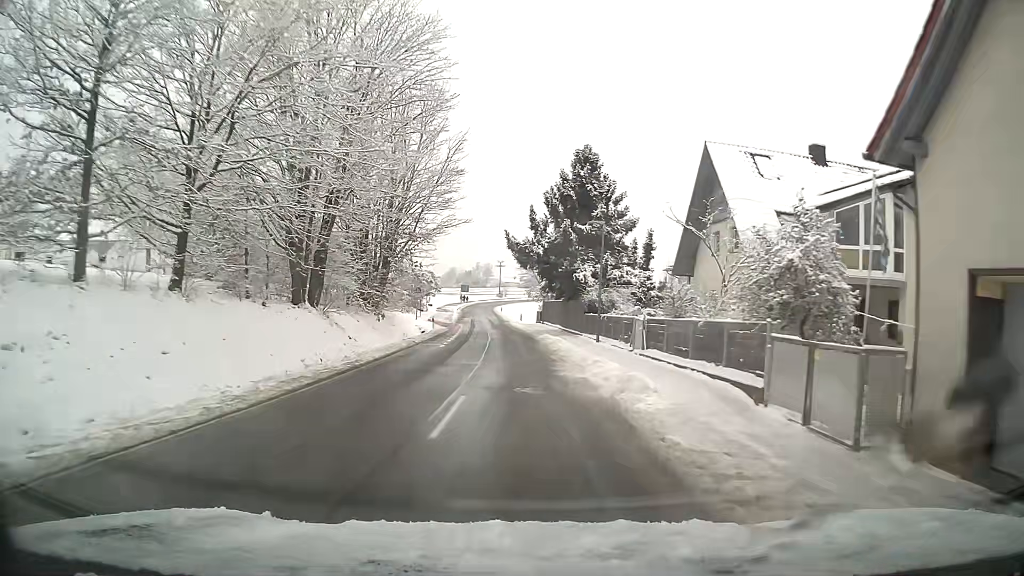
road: tertiary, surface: asphalt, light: Day
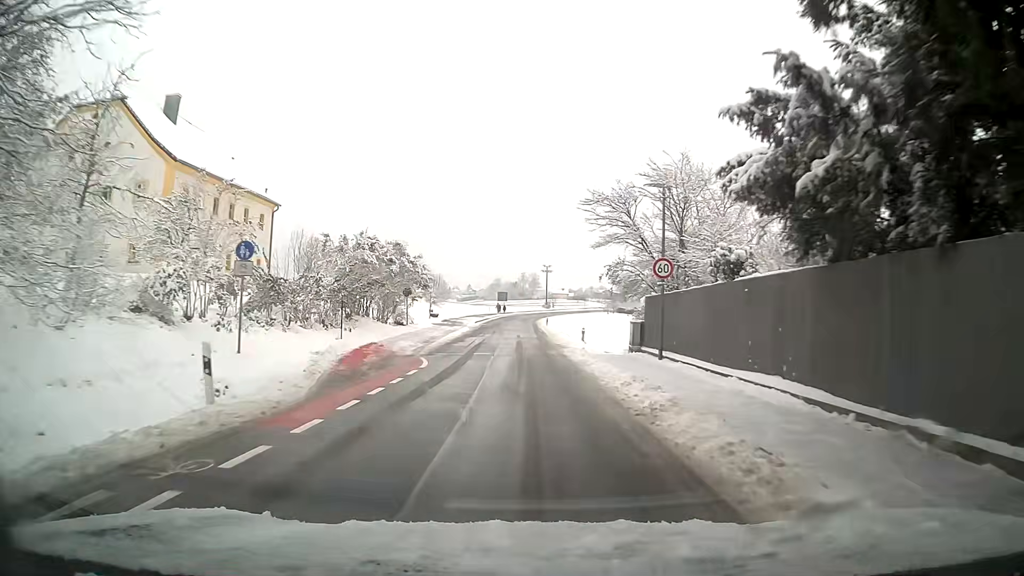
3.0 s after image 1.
(-1.5, +35.8) m; -4°
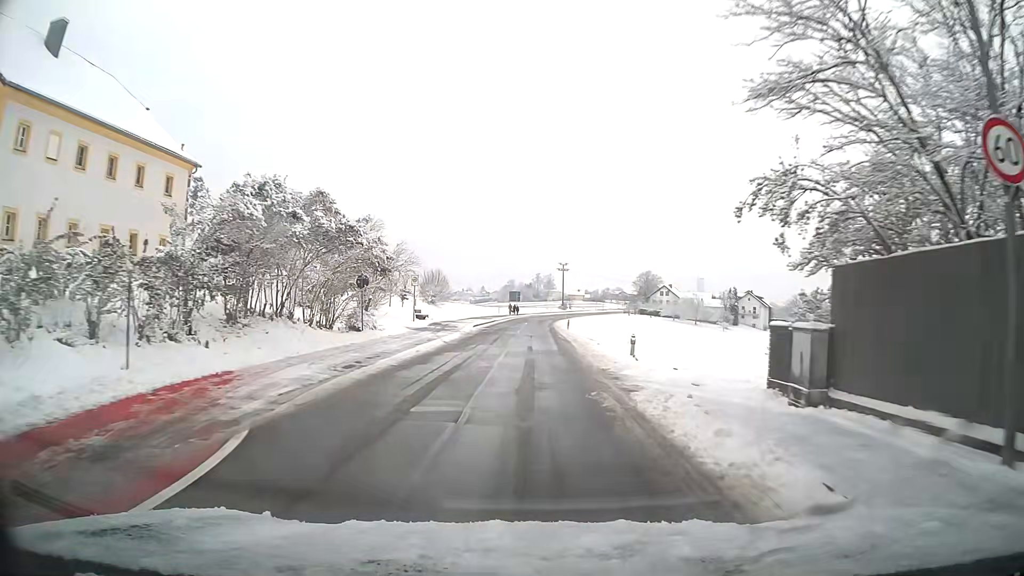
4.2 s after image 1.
(-0.1, +14.3) m; -1°
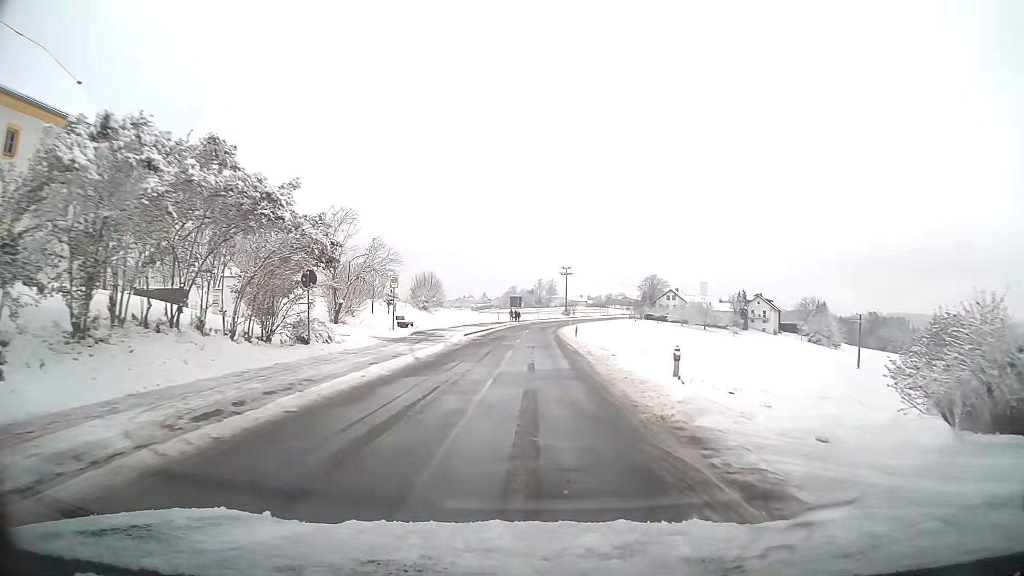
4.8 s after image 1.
(0.0, +7.1) m; 0°
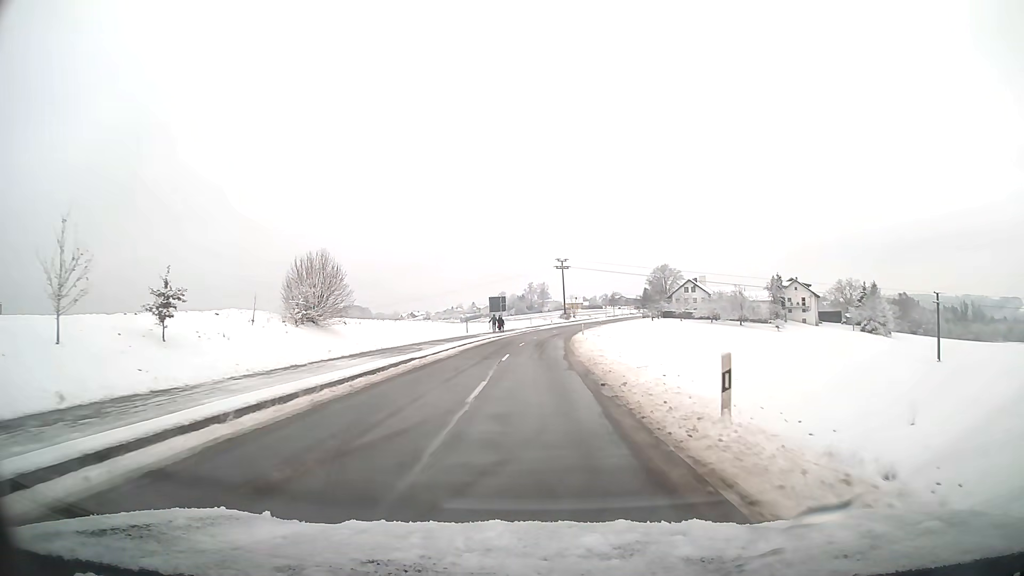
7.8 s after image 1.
(+0.2, +35.4) m; +1°
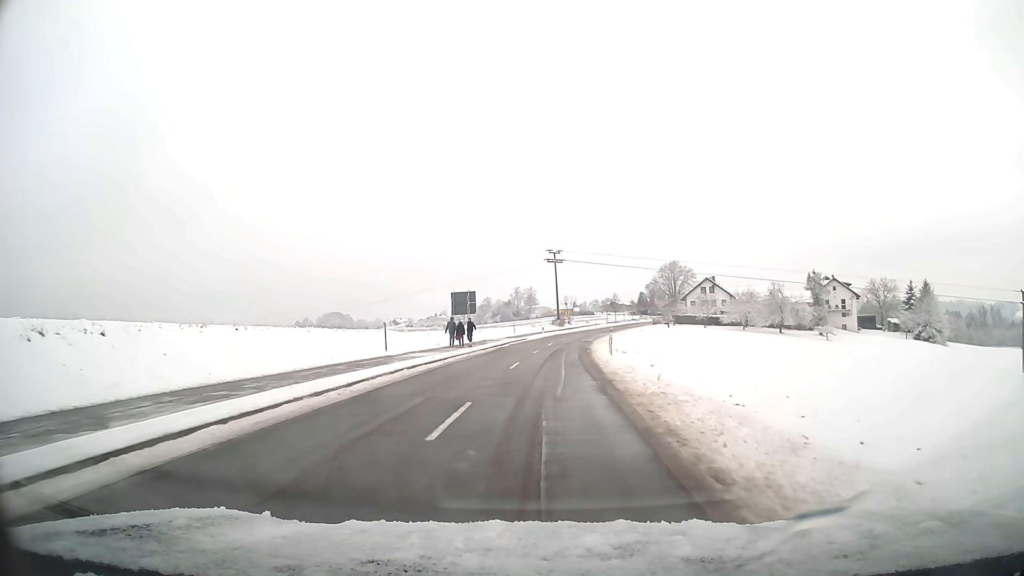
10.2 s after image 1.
(+0.2, +28.7) m; +1°
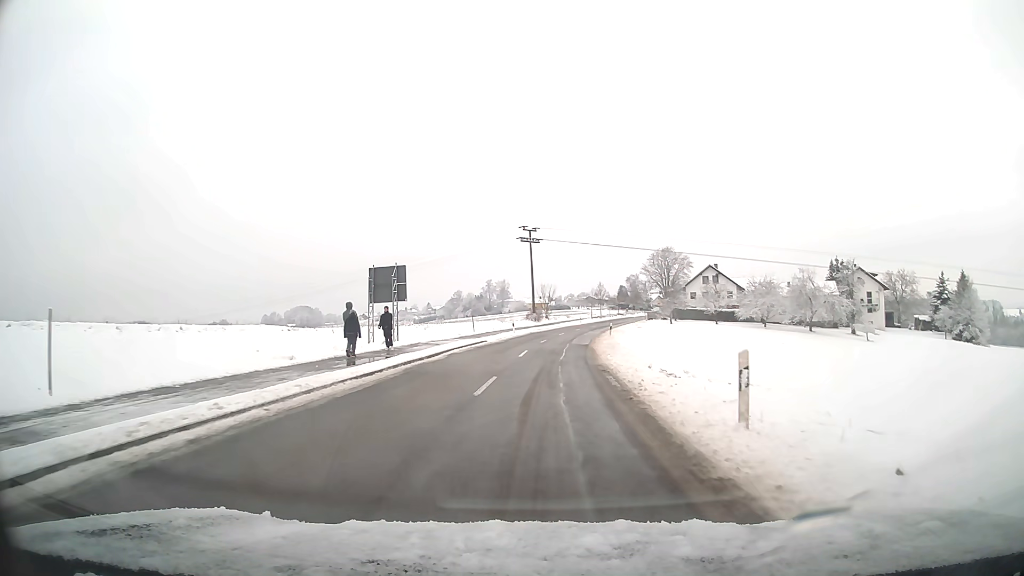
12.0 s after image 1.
(+0.4, +21.7) m; +2°
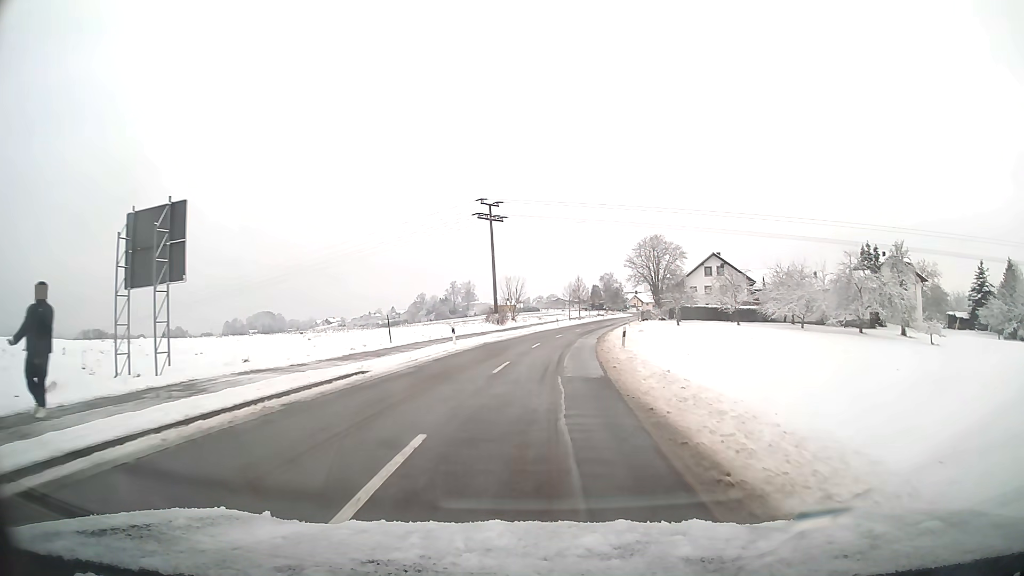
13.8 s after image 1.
(+0.5, +21.9) m; +3°
(0, +10) (+1, +20) (+1, +30) (+2, +40) (+3, +50) (+5, +60) (+7, +70) (+9, +79) (+11, +89) (+13, +99) m
